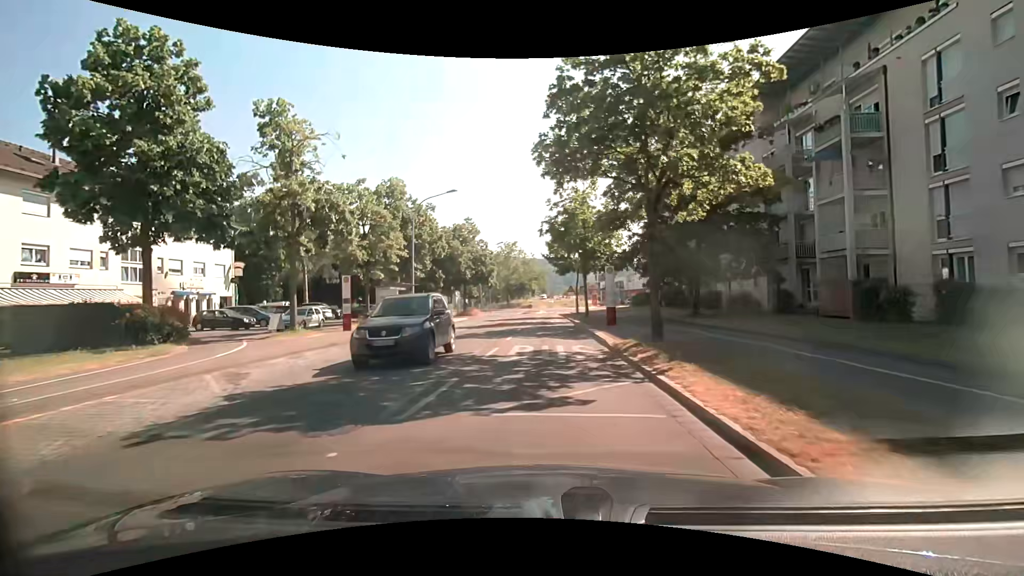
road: tertiary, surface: asphalt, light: Day
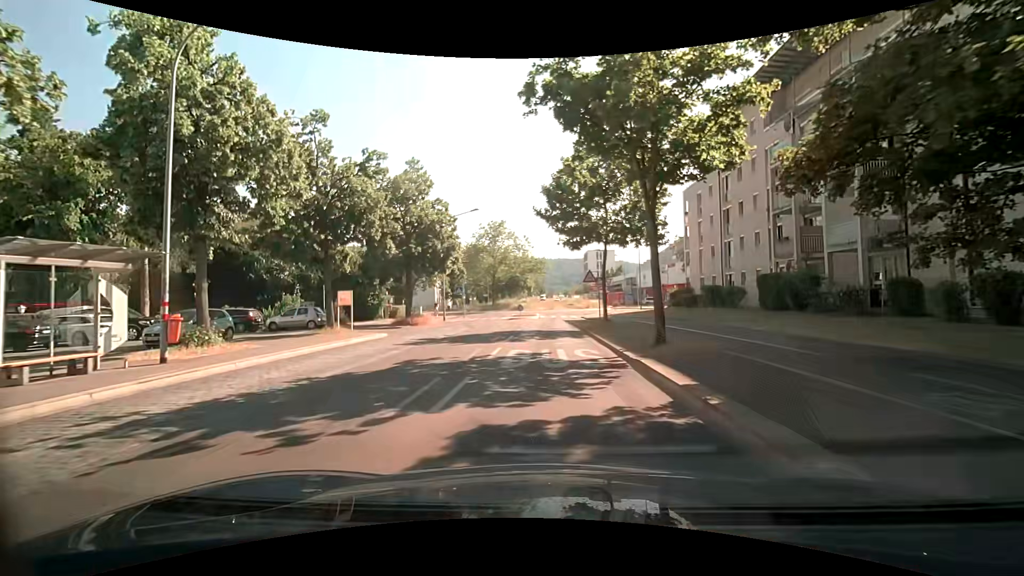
(+0.3, +23.8) m; 0°
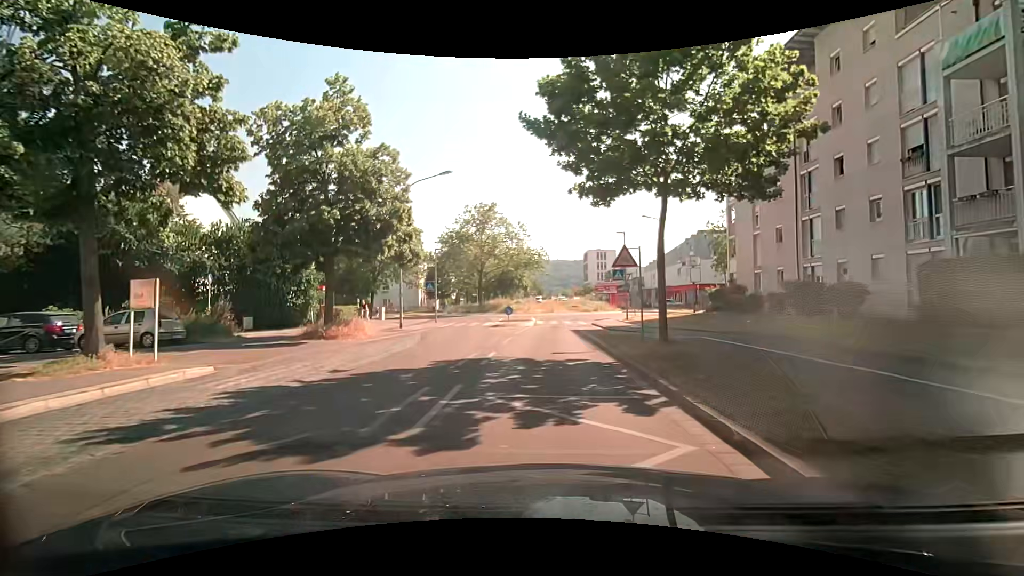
(+0.1, +12.7) m; +1°
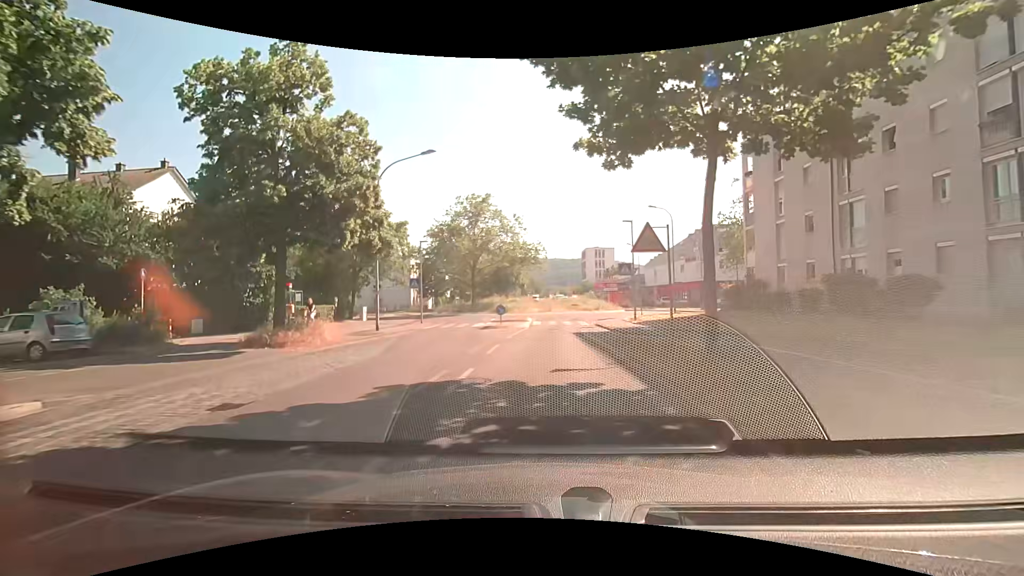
(0.0, +4.0) m; -1°
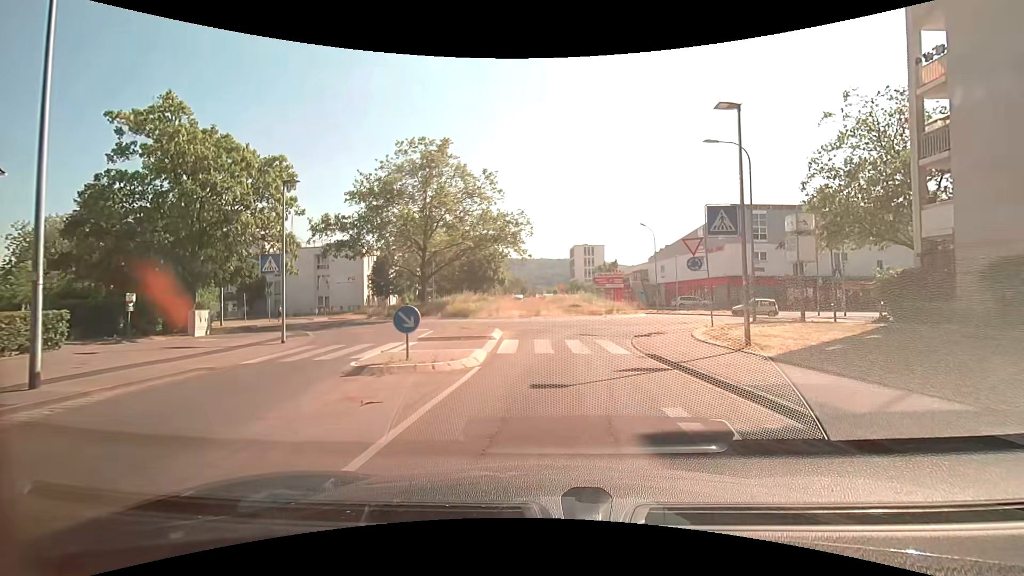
(+0.5, +17.7) m; +2°
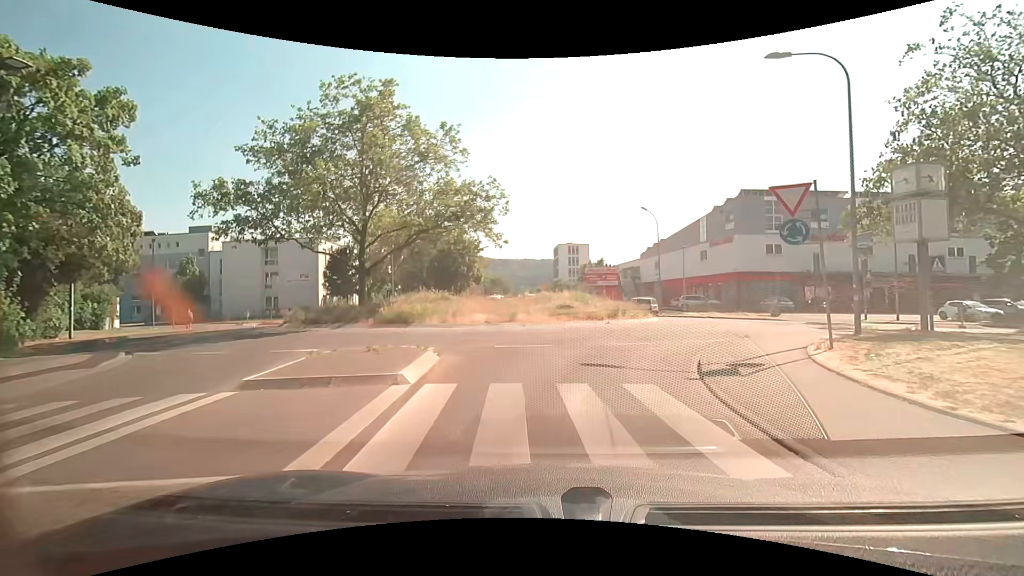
(+0.2, +9.2) m; +2°
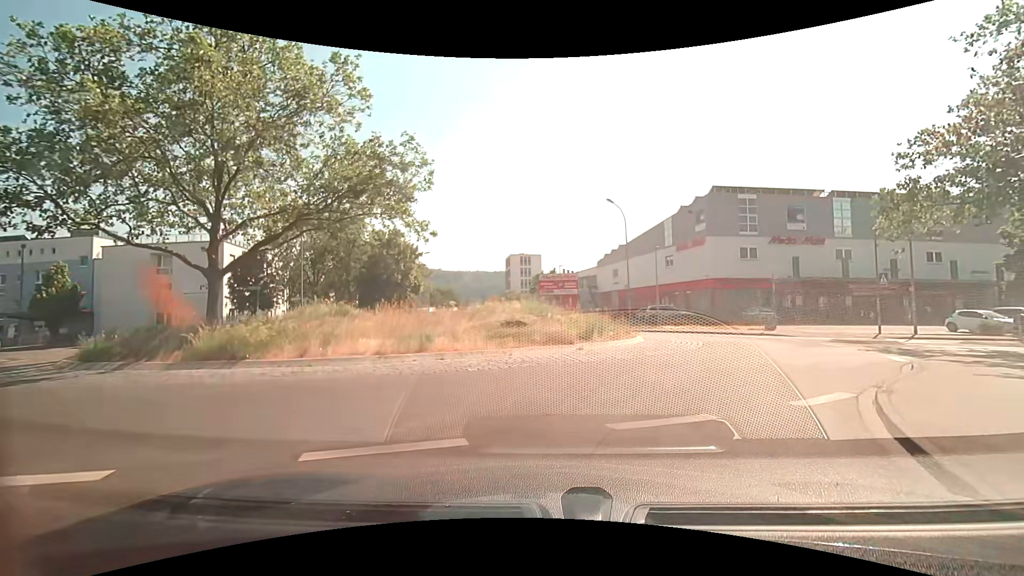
(+0.4, +8.3) m; +7°
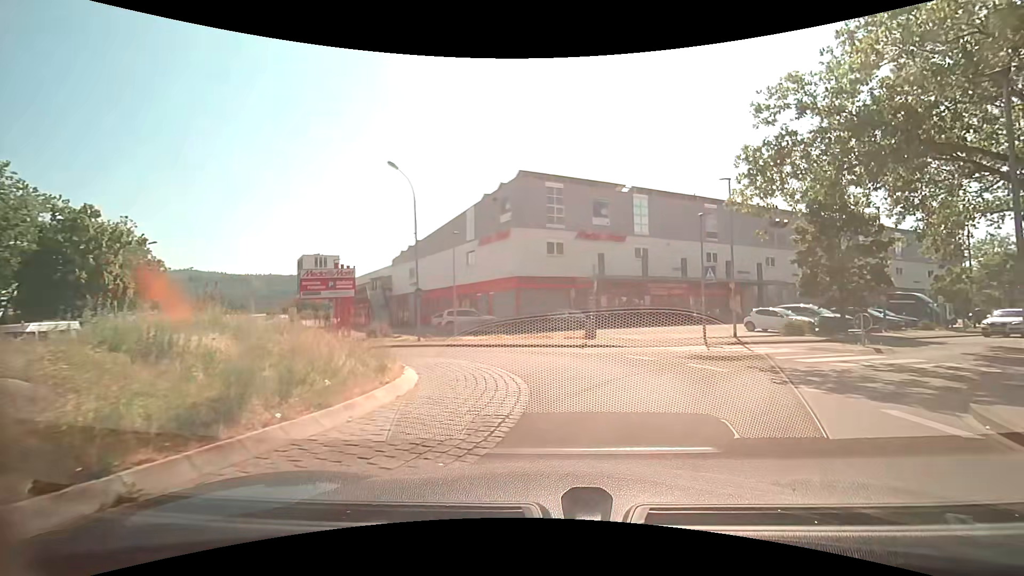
(+1.7, +9.9) m; +23°
(+3, +10) (+9, +17) (+17, +23) (+25, +29) (+33, +35) (+41, +41) (+49, +47) (+57, +53) (+65, +59) (+73, +65) m
